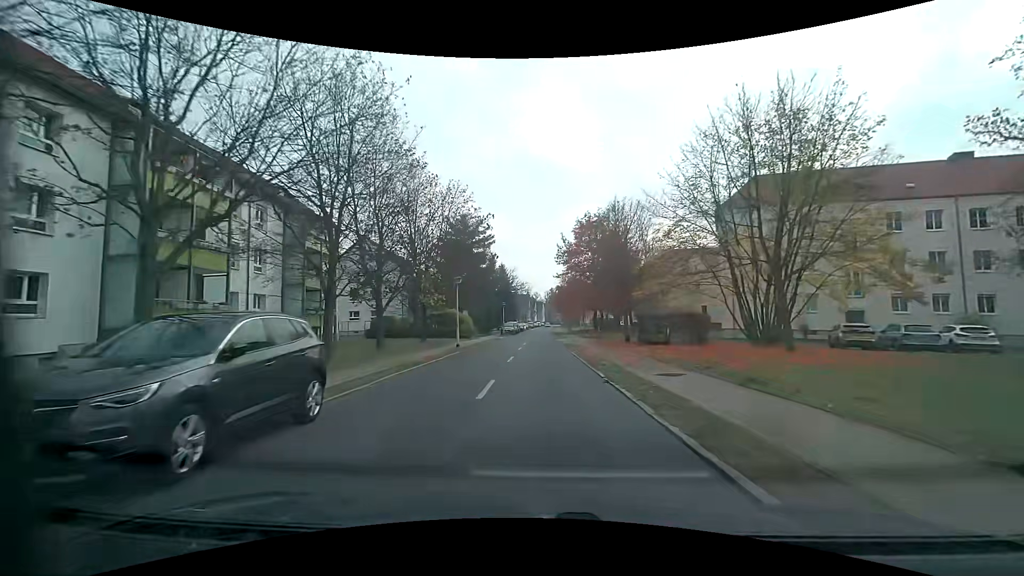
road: residential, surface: asphalt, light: Day
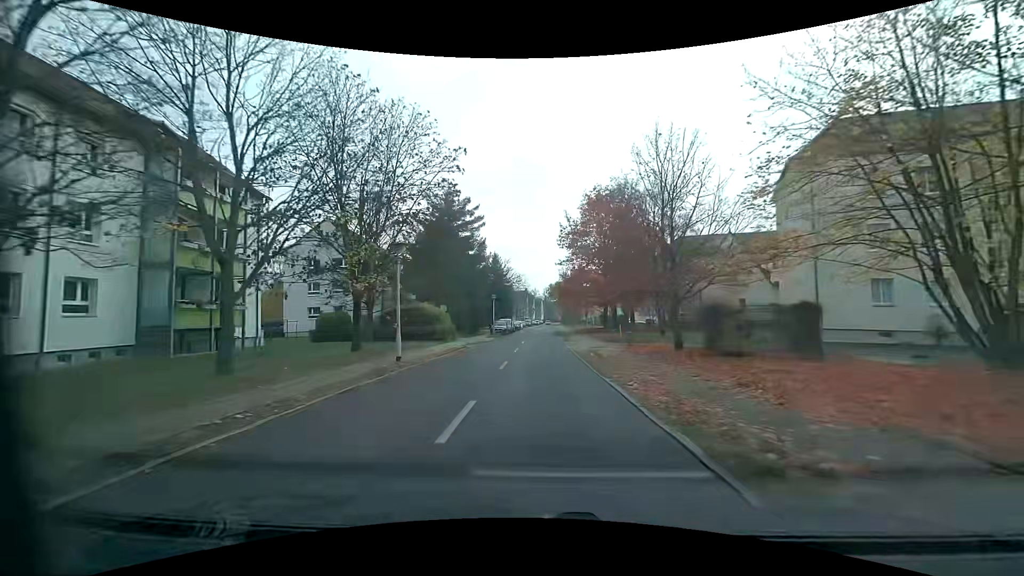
(0.0, +12.4) m; 0°
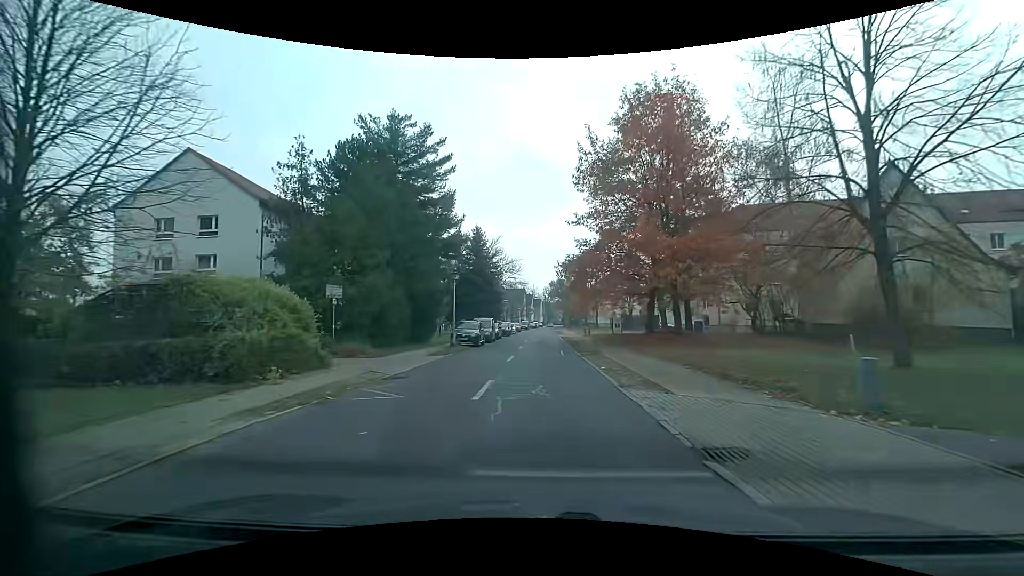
(0.0, +24.0) m; 0°
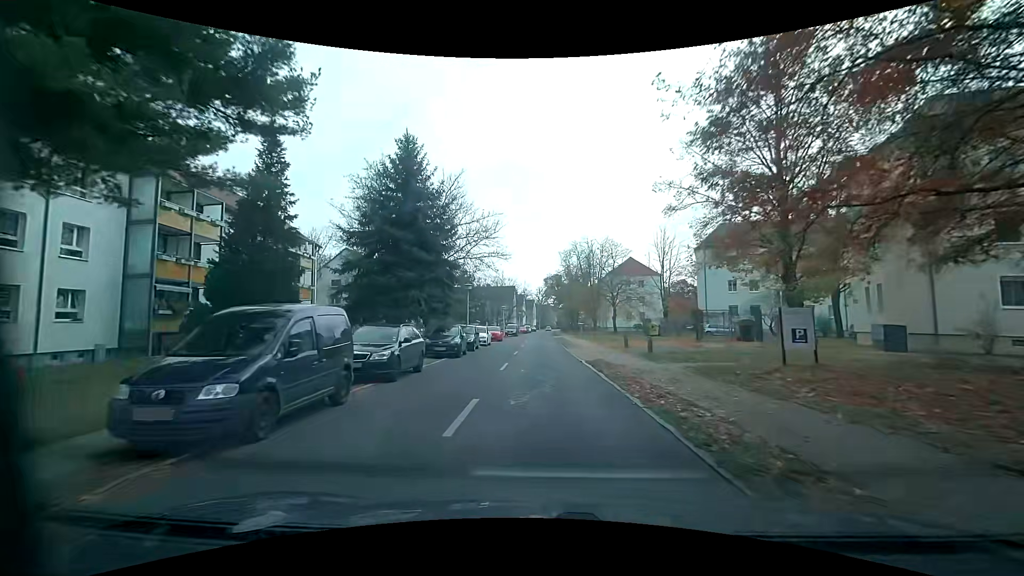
(+0.1, +29.6) m; +1°
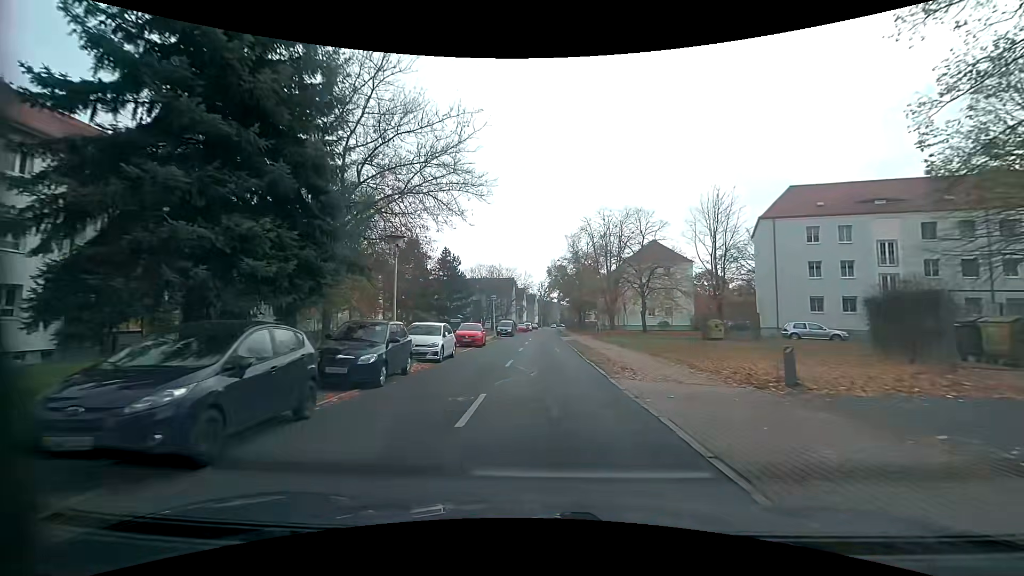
(-0.1, +17.5) m; 0°
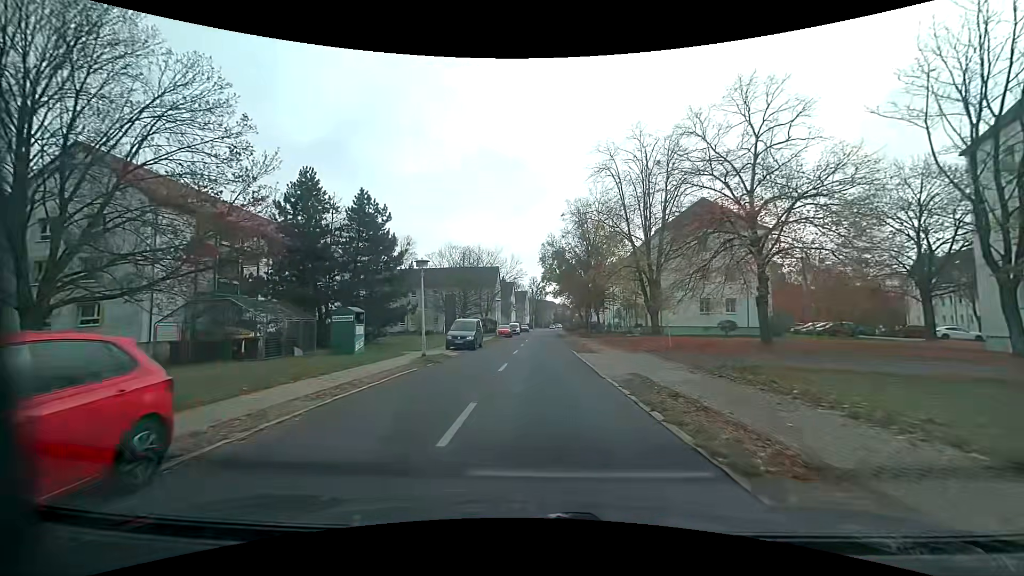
(+0.1, +28.0) m; +1°
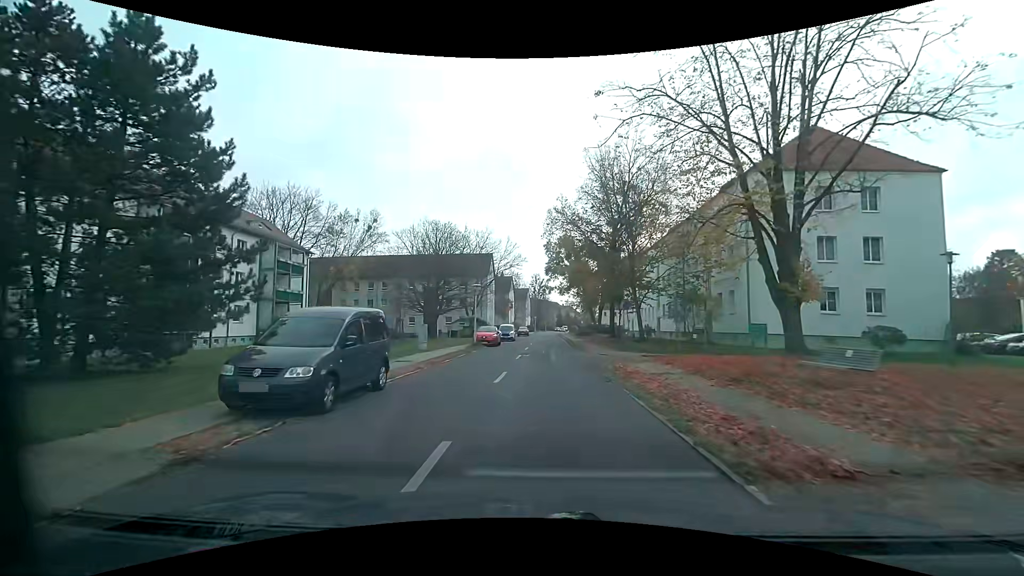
(0.0, +20.7) m; 0°
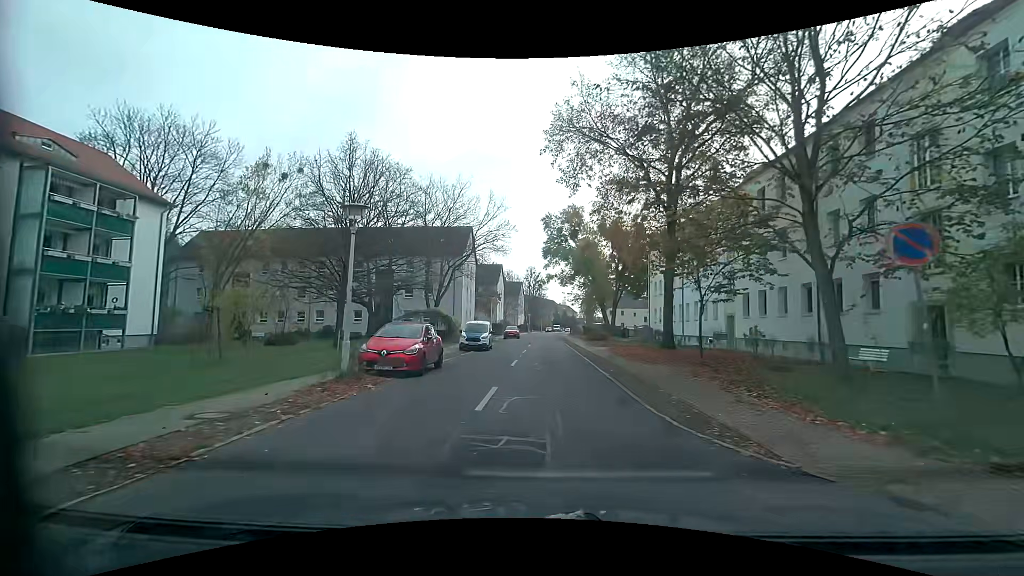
(+0.2, +21.5) m; +1°
(0, +10) (0, +20) (+1, +30) (+1, +40) (+1, +50) (+1, +60) (+1, +70) (+2, +80) (+2, +90) (+3, +100) m
